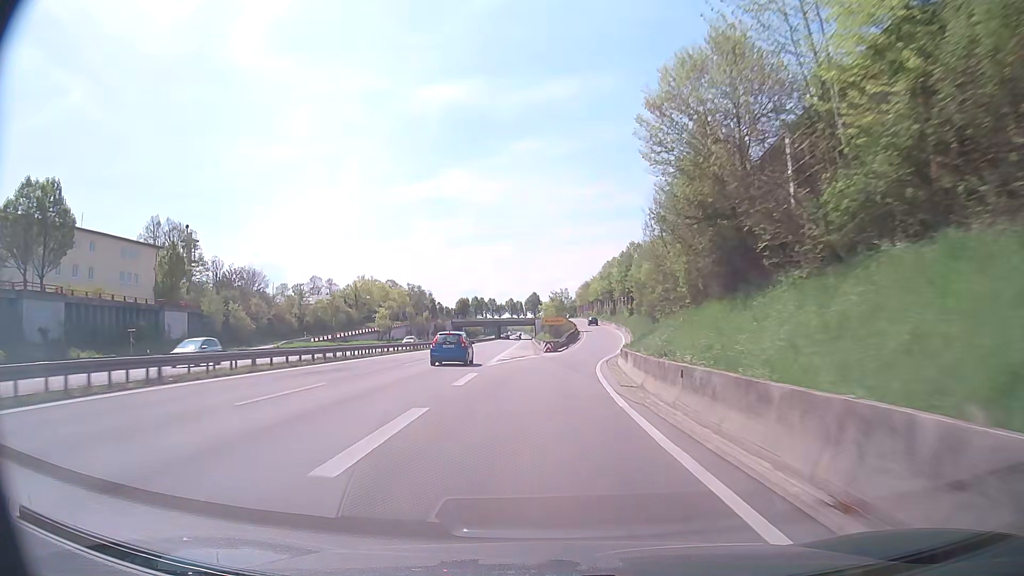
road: trunk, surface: asphalt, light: Day
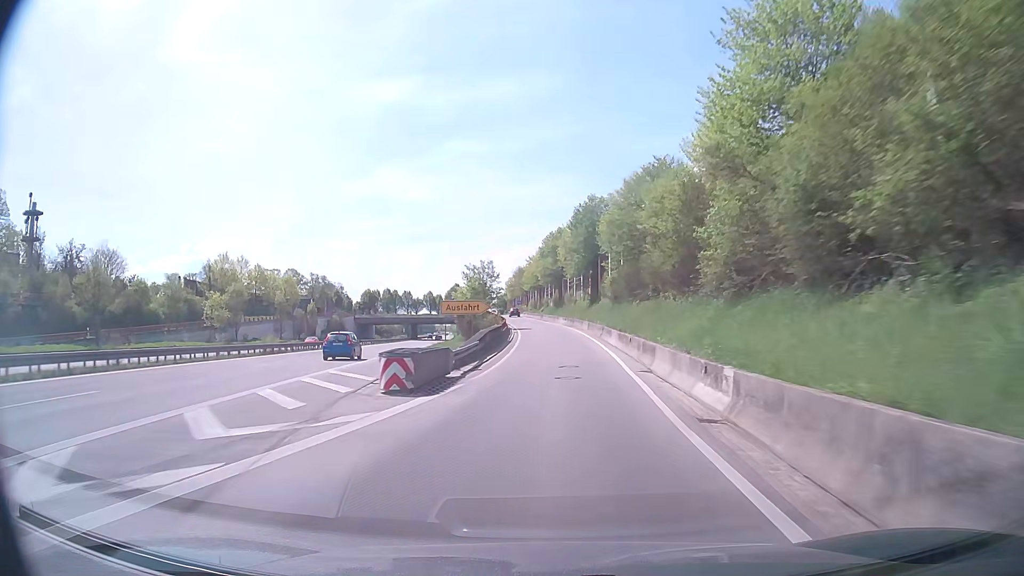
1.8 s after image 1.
(+1.9, +40.3) m; +6°
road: trunk_link
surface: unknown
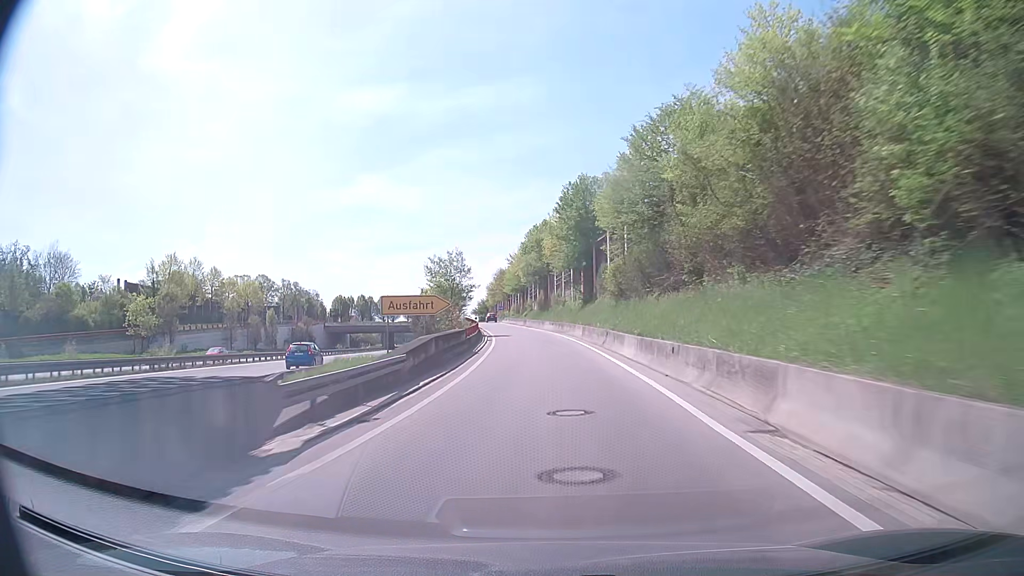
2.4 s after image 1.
(+0.2, +13.2) m; +1°
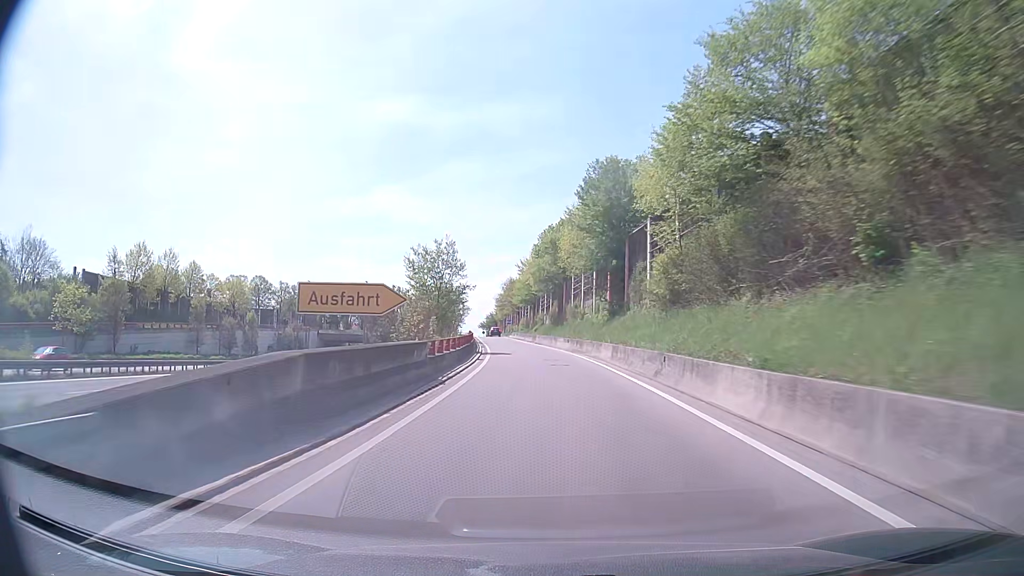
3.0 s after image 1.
(-0.1, +13.2) m; -1°
